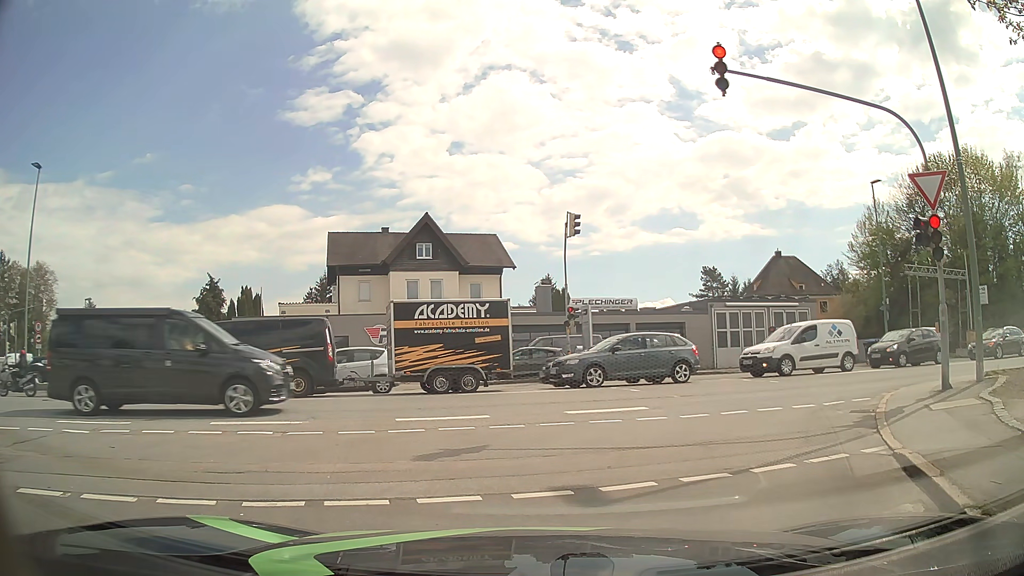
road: residential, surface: asphalt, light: Day
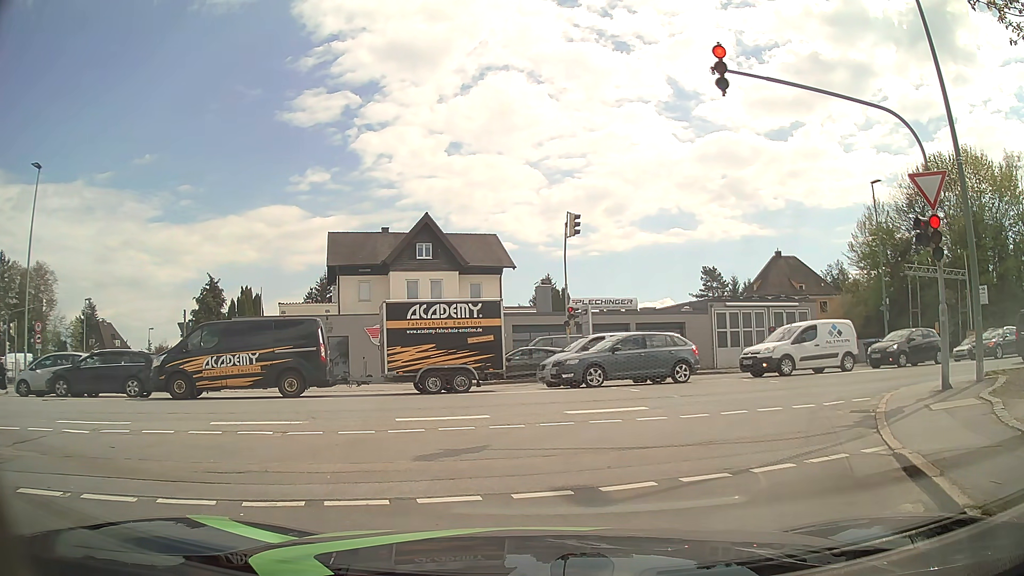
(0.0, 0.0) m; 0°
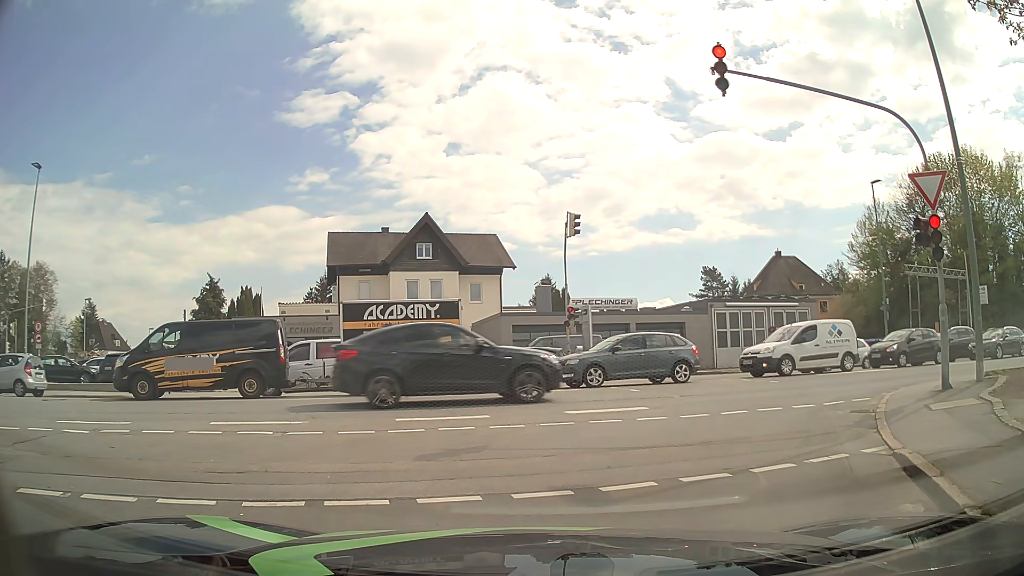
(0.0, 0.0) m; 0°
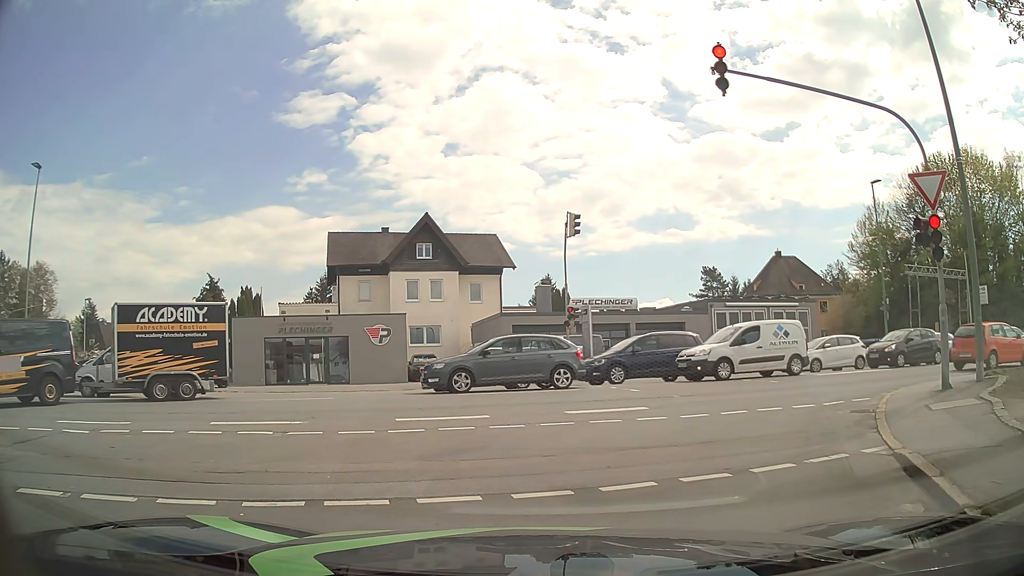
(0.0, 0.0) m; 0°
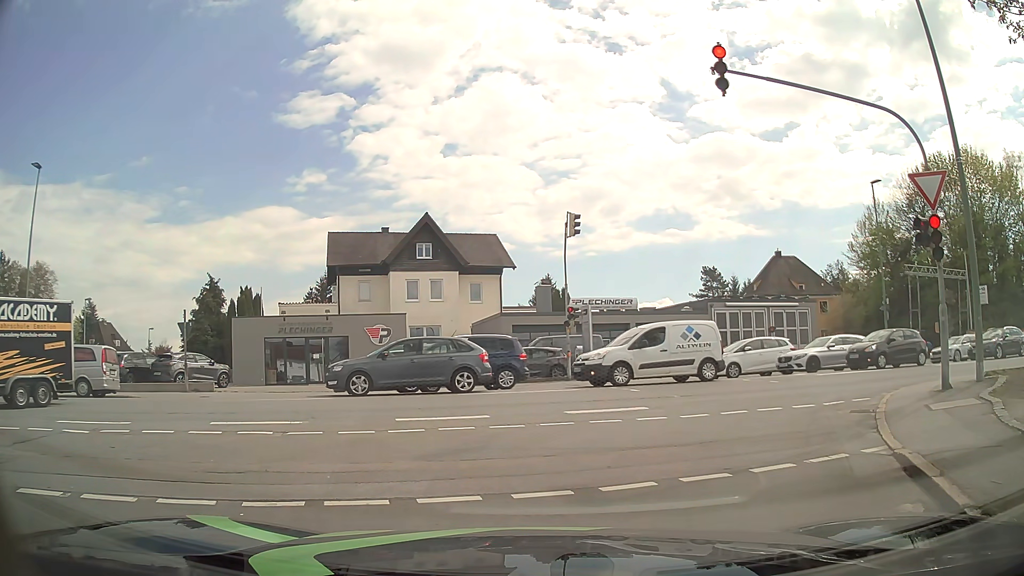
(0.0, 0.0) m; 0°
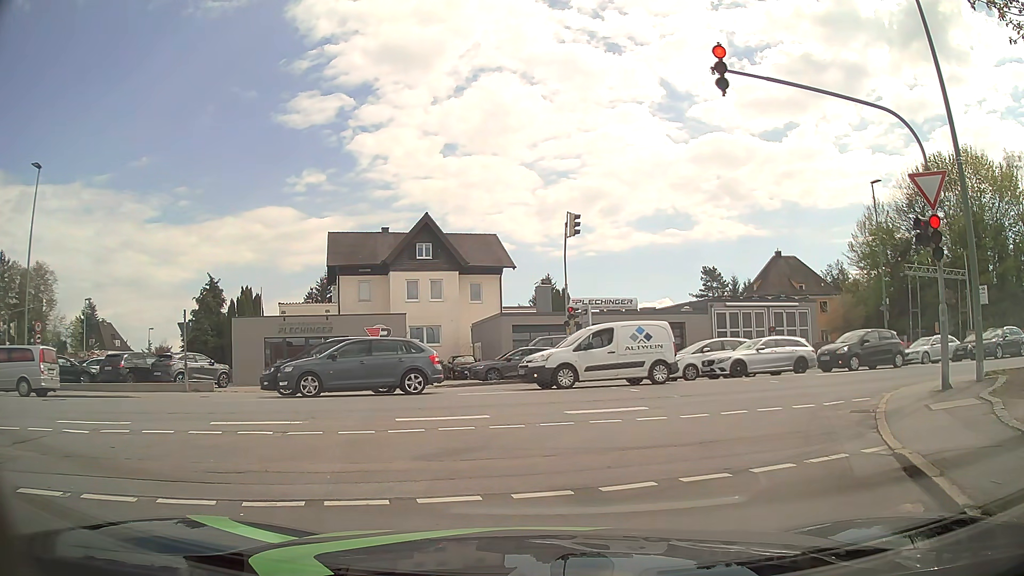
(0.0, 0.0) m; 0°
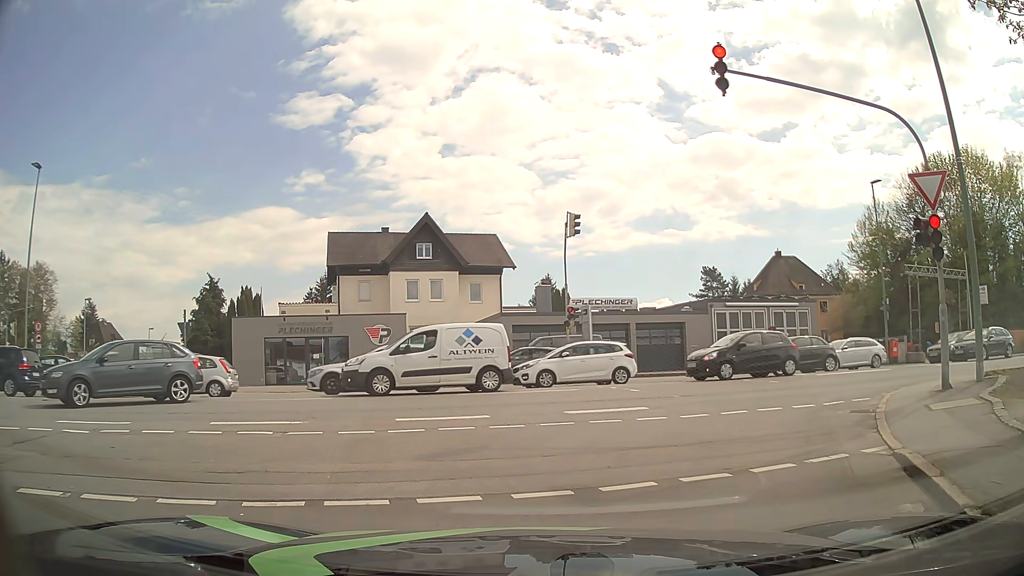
(0.0, 0.0) m; 0°
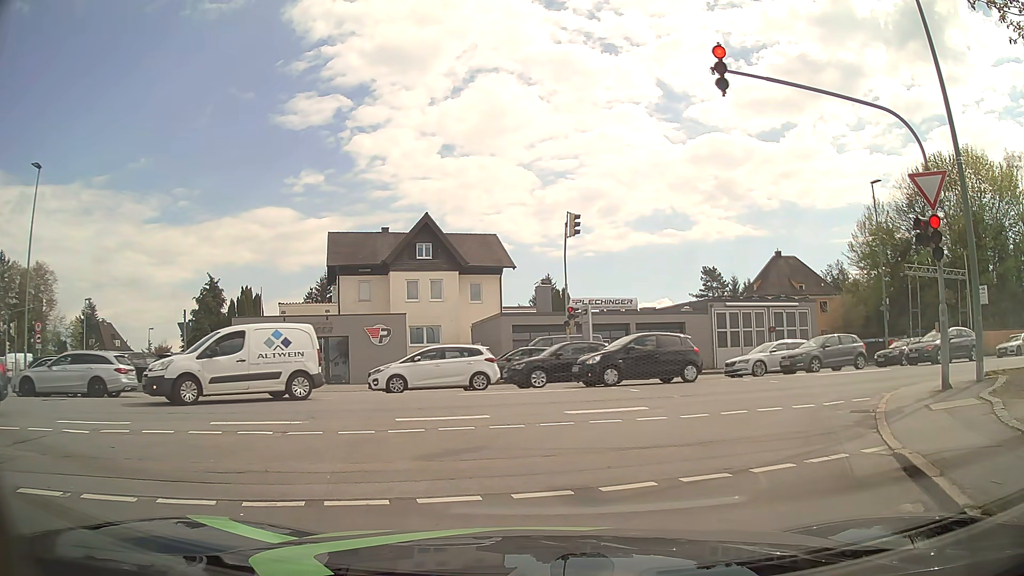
(0.0, 0.0) m; 0°
(+2, +10) (+9, +17) (+18, +20) (+28, +22) (+38, +24) (+48, +27) (+57, +29) (+67, +31) (+77, +33) (+87, +35) m
